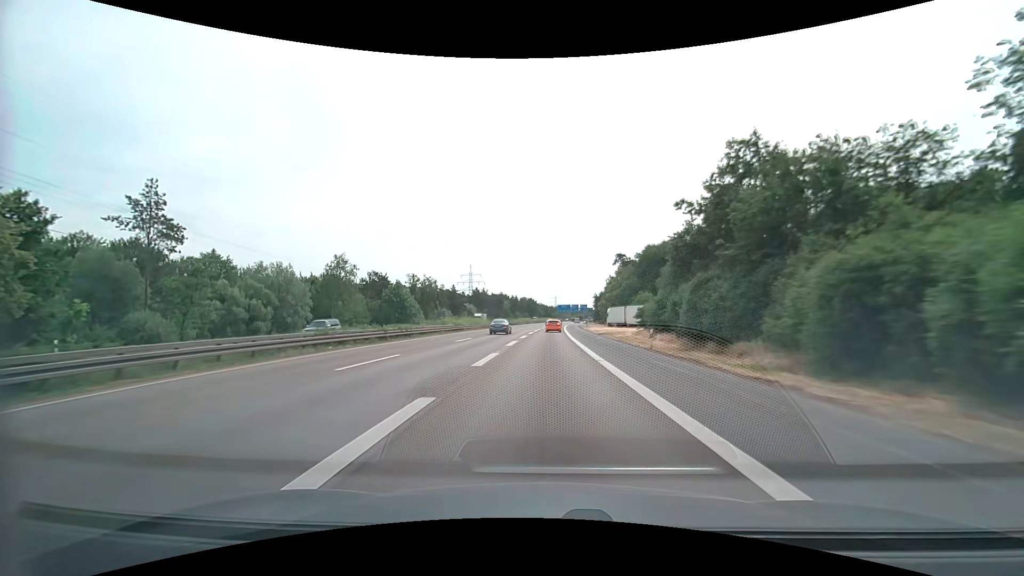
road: motorway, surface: asphalt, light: Day
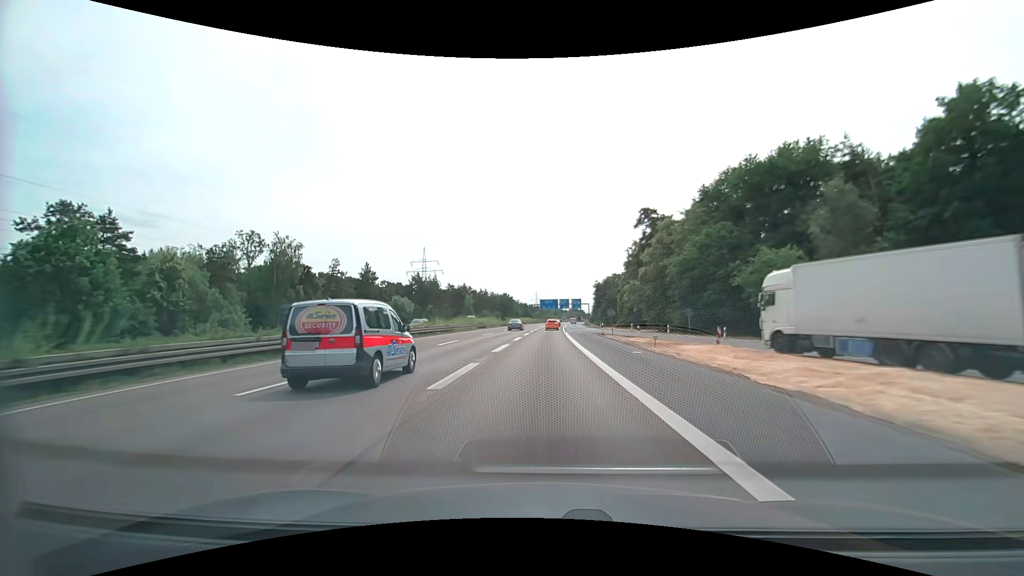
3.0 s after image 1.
(+1.5, +76.9) m; +2°
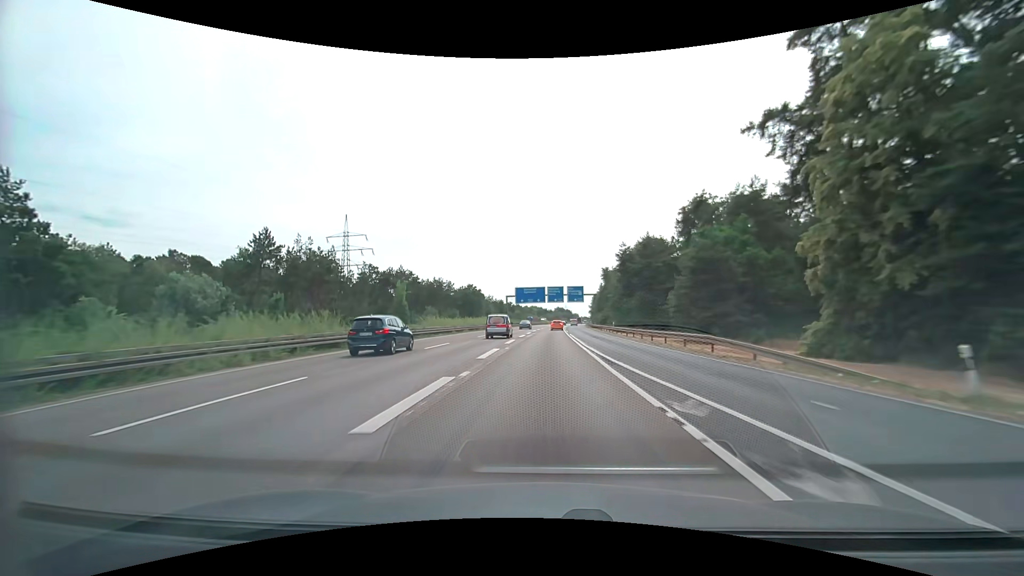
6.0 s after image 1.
(+1.2, +75.4) m; +2°
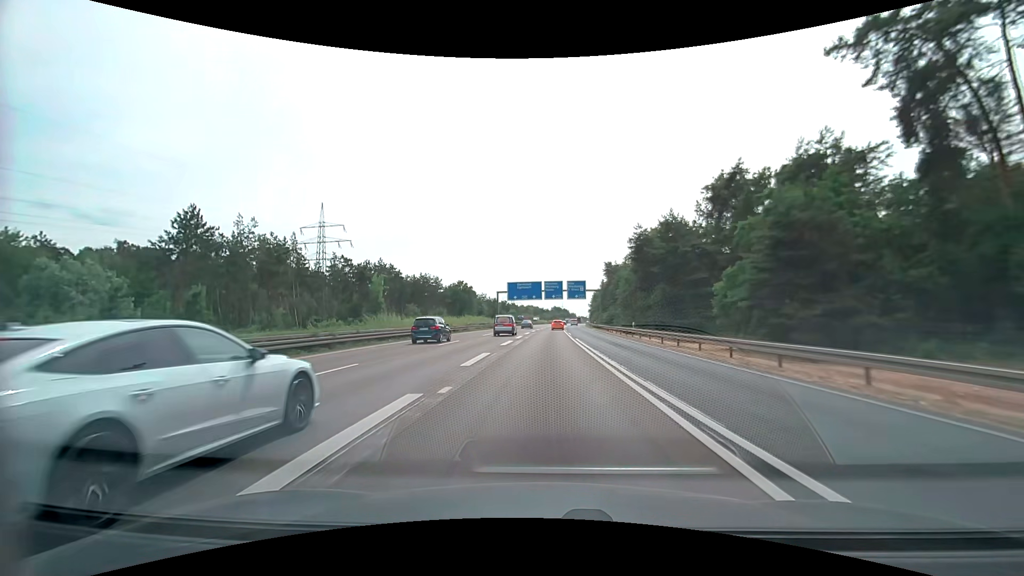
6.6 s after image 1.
(+0.1, +14.9) m; 0°
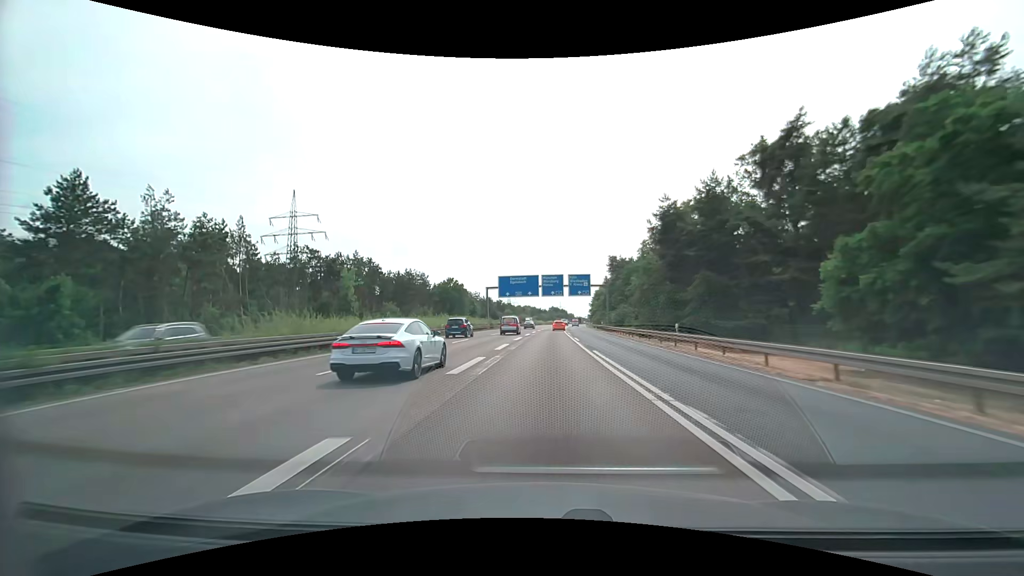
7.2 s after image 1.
(0.0, +14.9) m; 0°
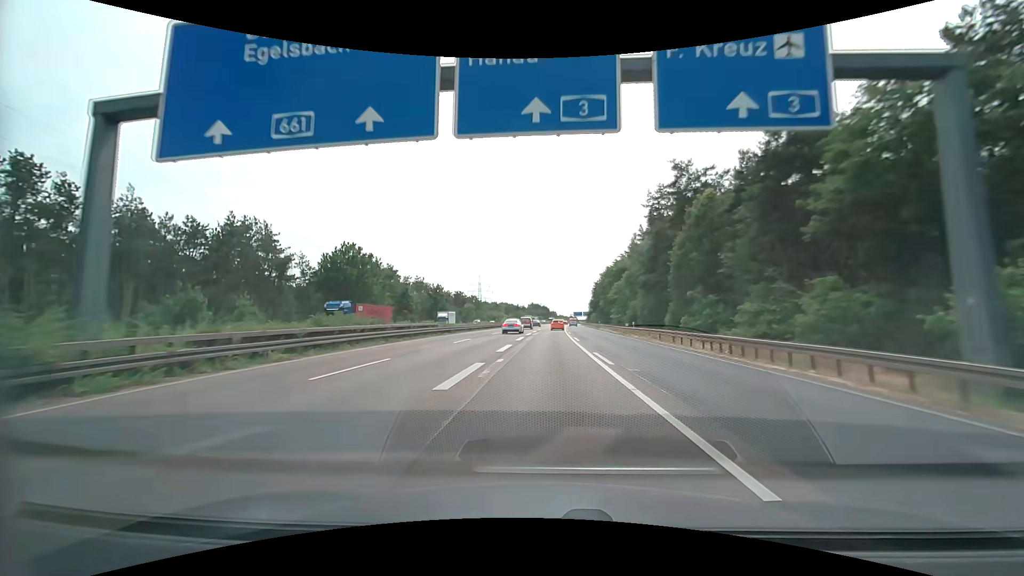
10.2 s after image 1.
(+1.4, +73.8) m; +2°
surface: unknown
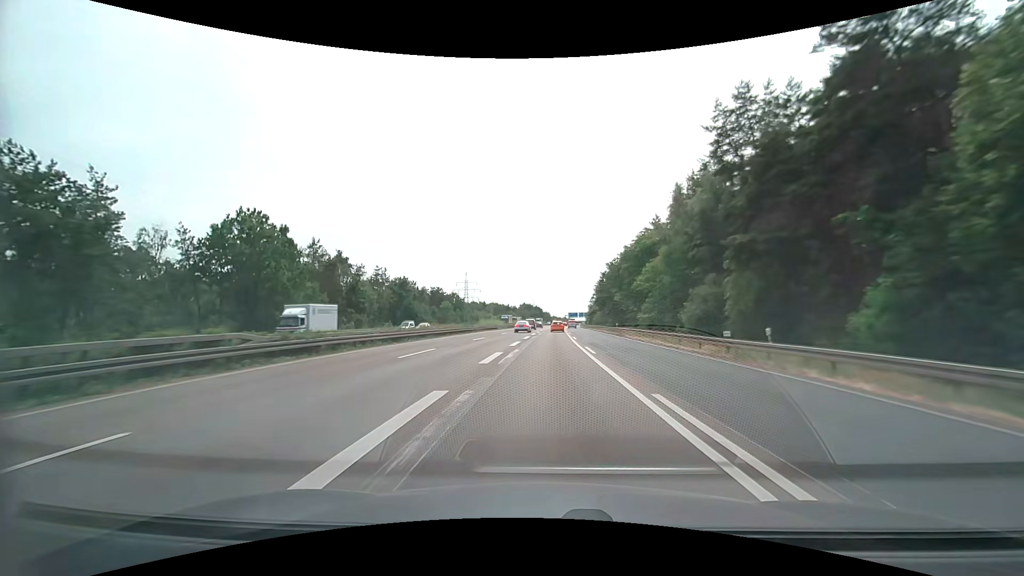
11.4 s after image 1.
(+0.2, +29.4) m; +1°
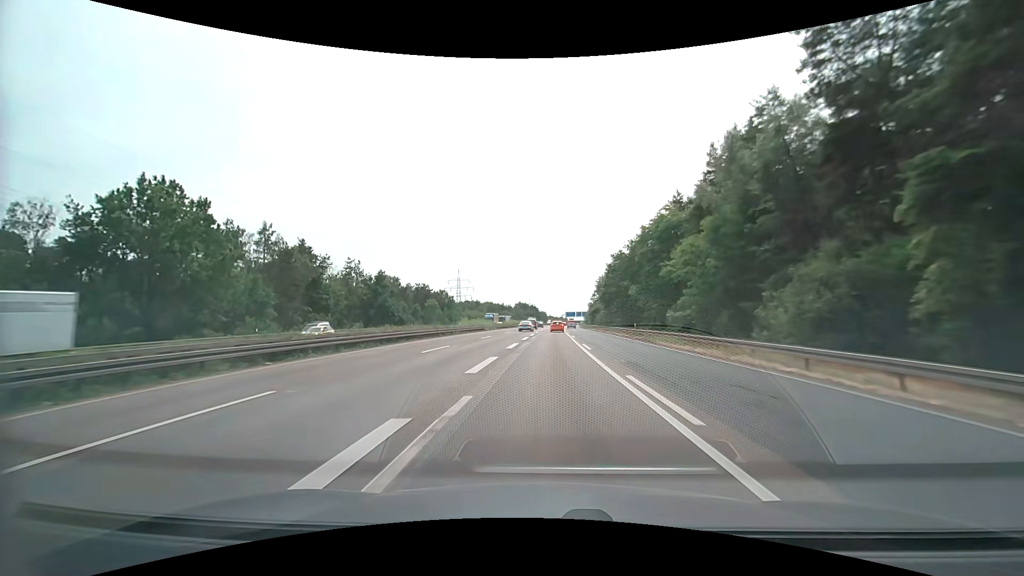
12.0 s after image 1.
(+0.1, +14.7) m; +1°
(0, +10) (0, +20) (0, +30) (0, +40) (0, +50) (+1, +60) (+1, +70) (+1, +80) (+2, +90) (+2, +100) m
